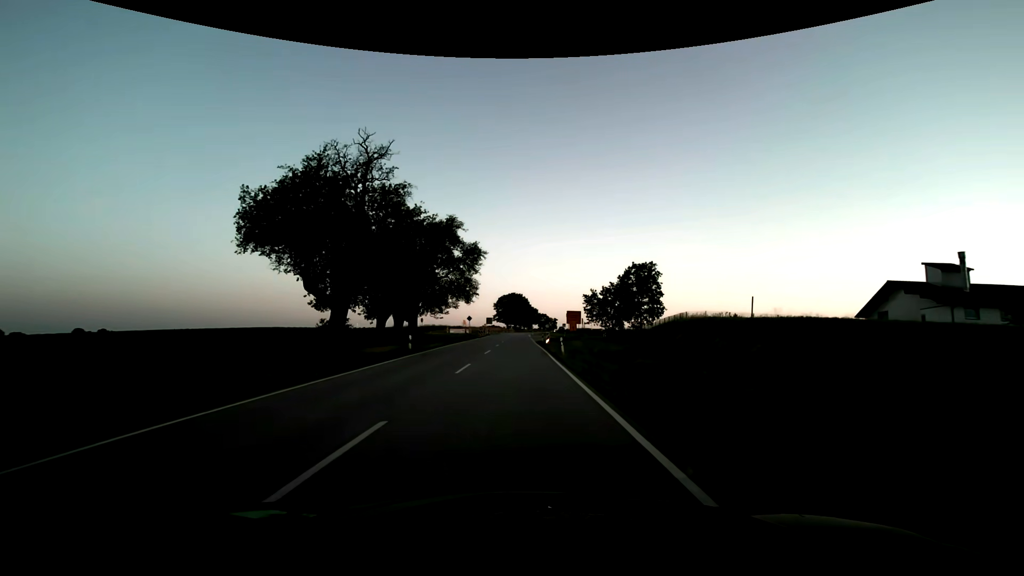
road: secondary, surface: asphalt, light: Sunrise
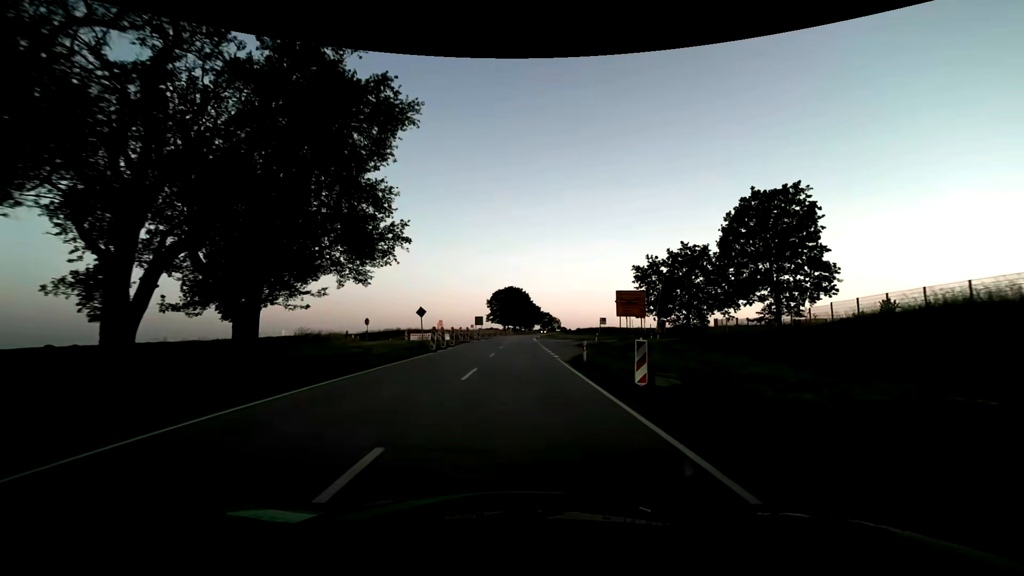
(-0.1, +37.7) m; 0°
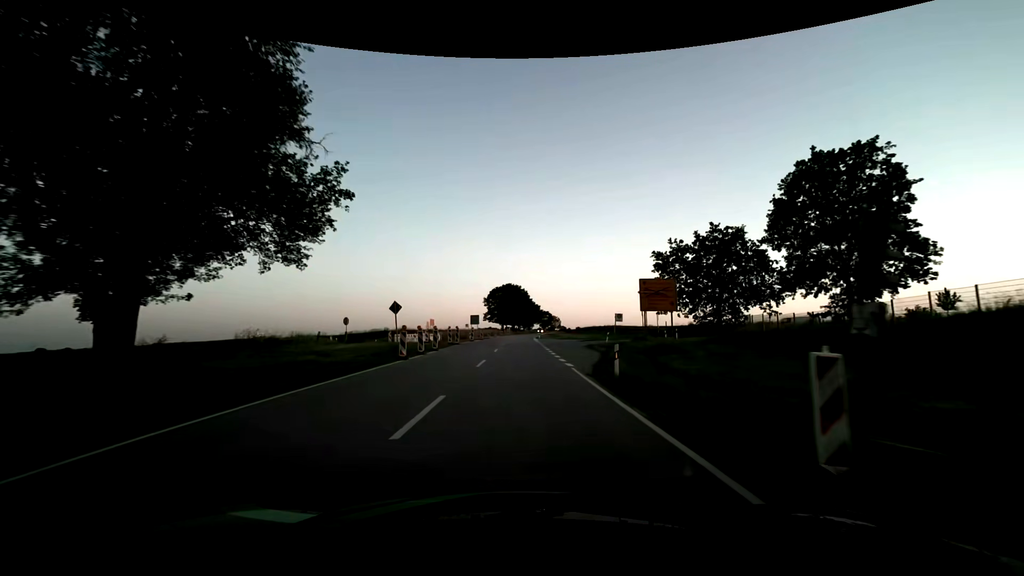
(0.0, +7.6) m; +1°
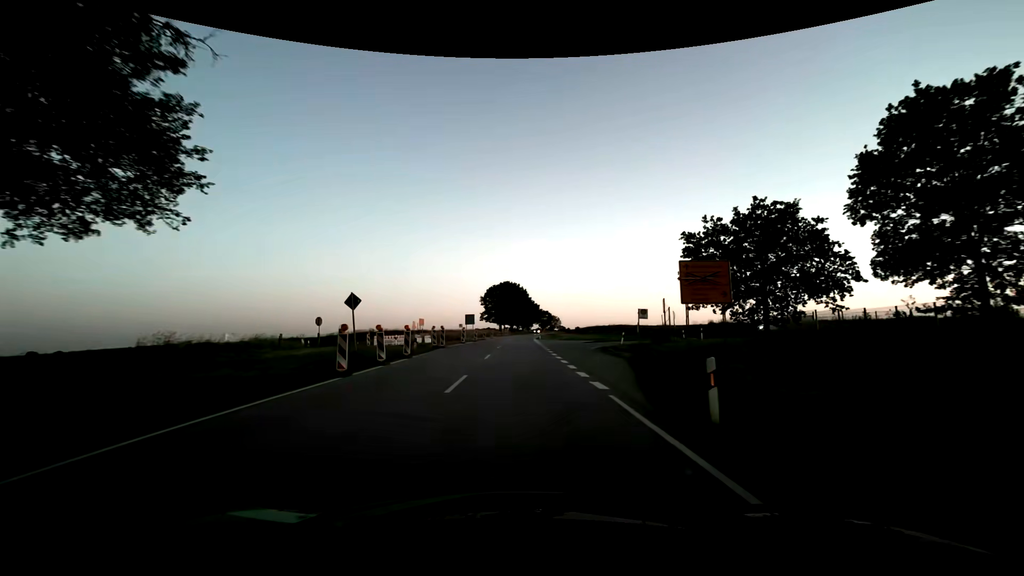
(0.0, +7.6) m; 0°
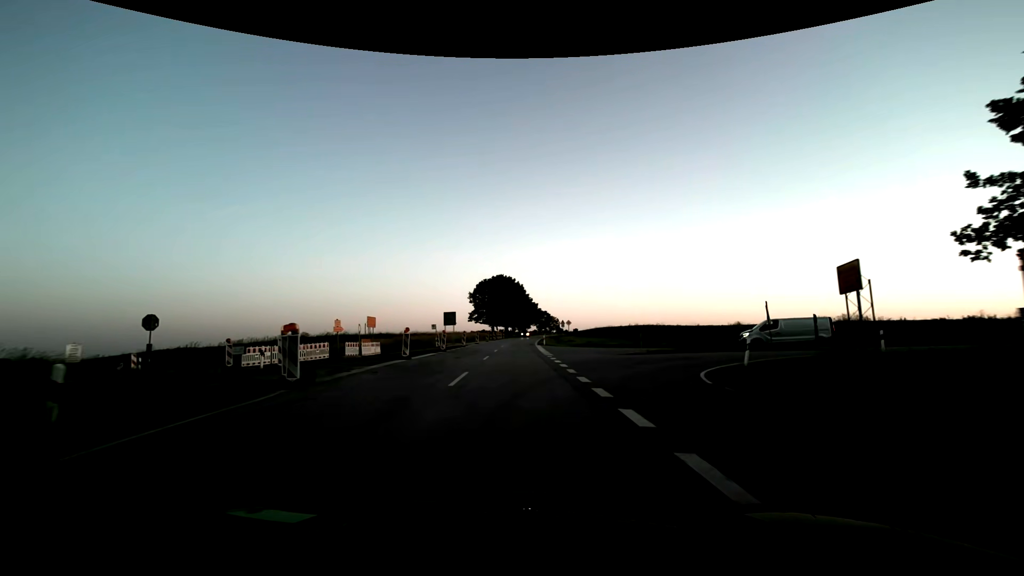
(+0.1, +22.8) m; 0°
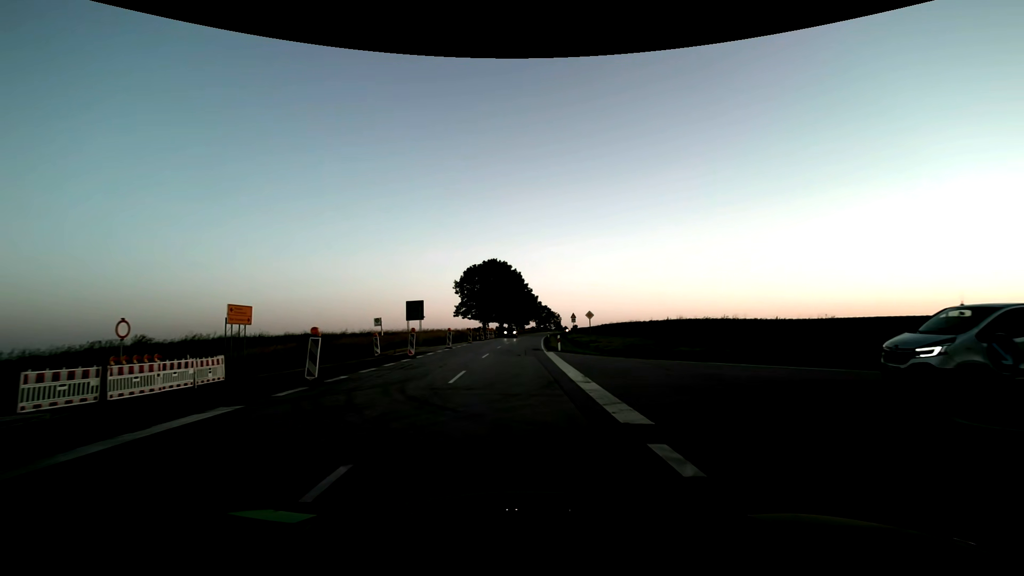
(+0.2, +22.8) m; 0°
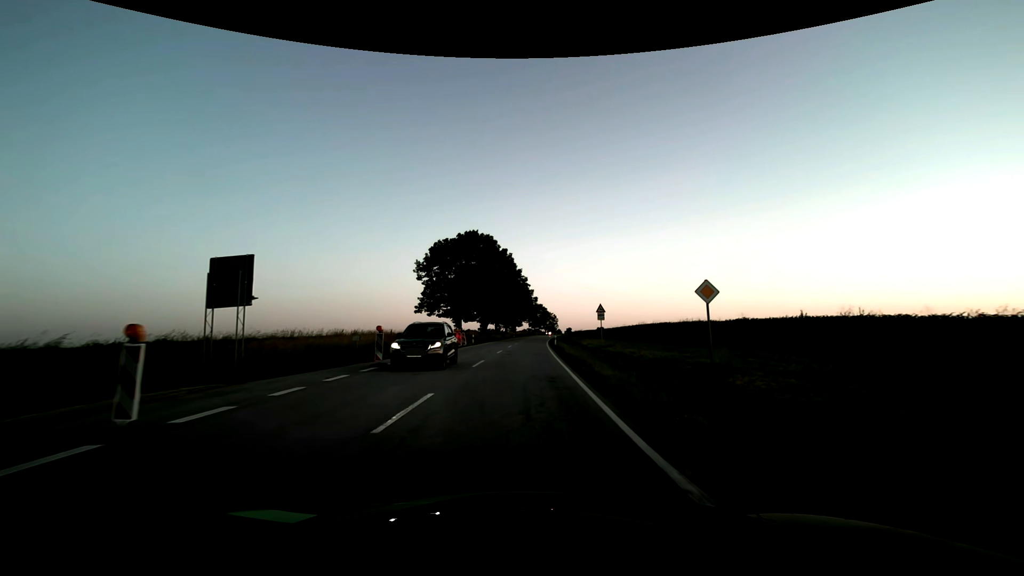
(+0.2, +30.6) m; +1°
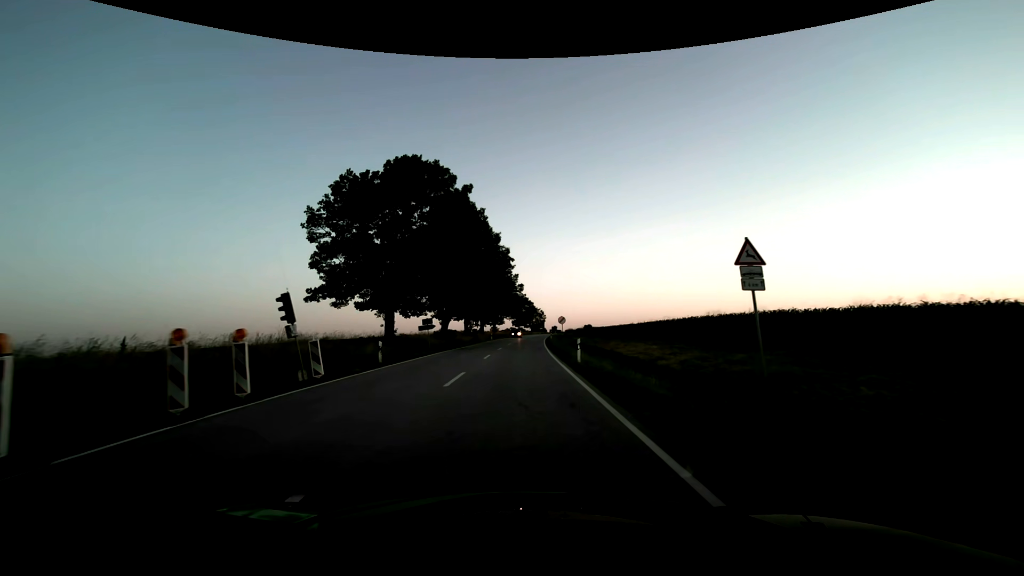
(+0.6, +30.5) m; +2°
(0, +10) (0, +20) (0, +30) (+1, +40) (+1, +50) (+2, +60) (+2, +70) (+3, +80) (+3, +90) (+4, +100) m
